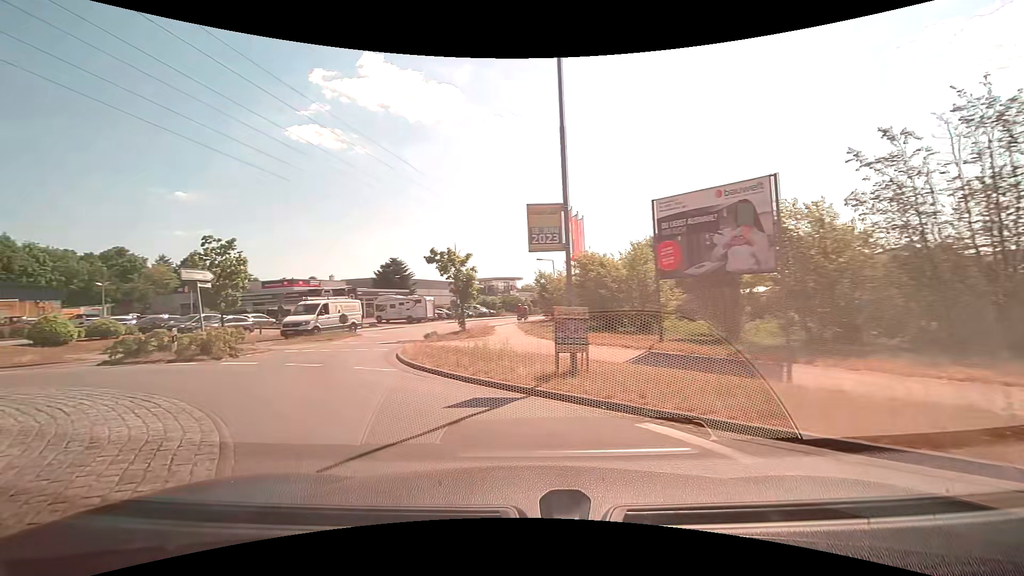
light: Day
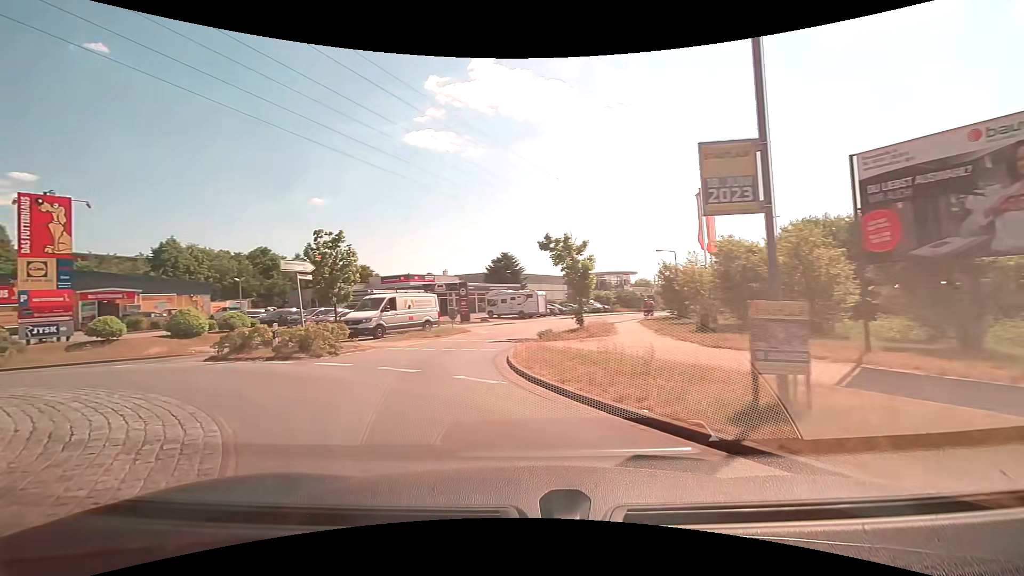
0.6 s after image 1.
(-0.4, +3.0) m; -12°
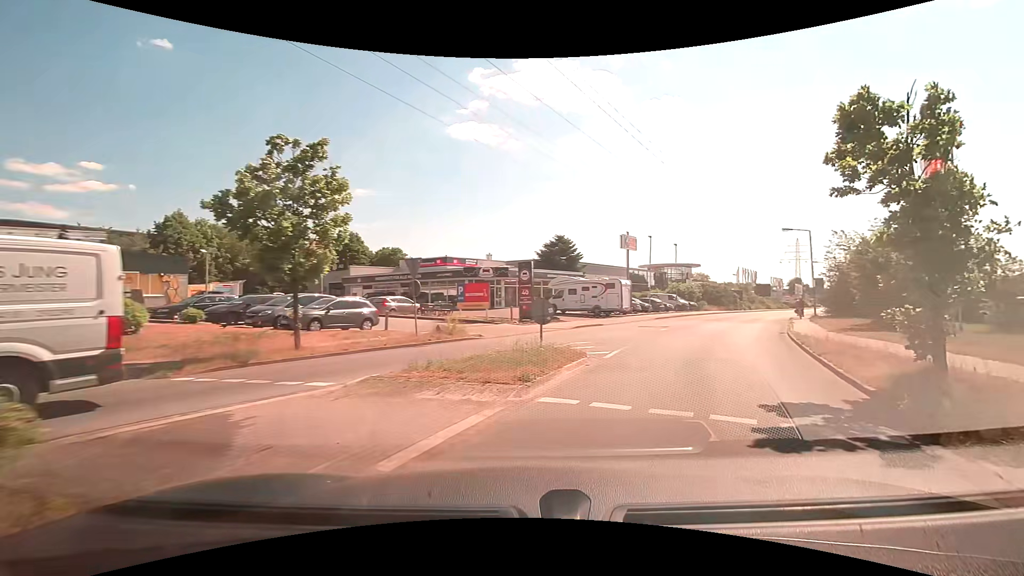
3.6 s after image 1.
(-3.7, +14.7) m; -7°
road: residential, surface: asphalt
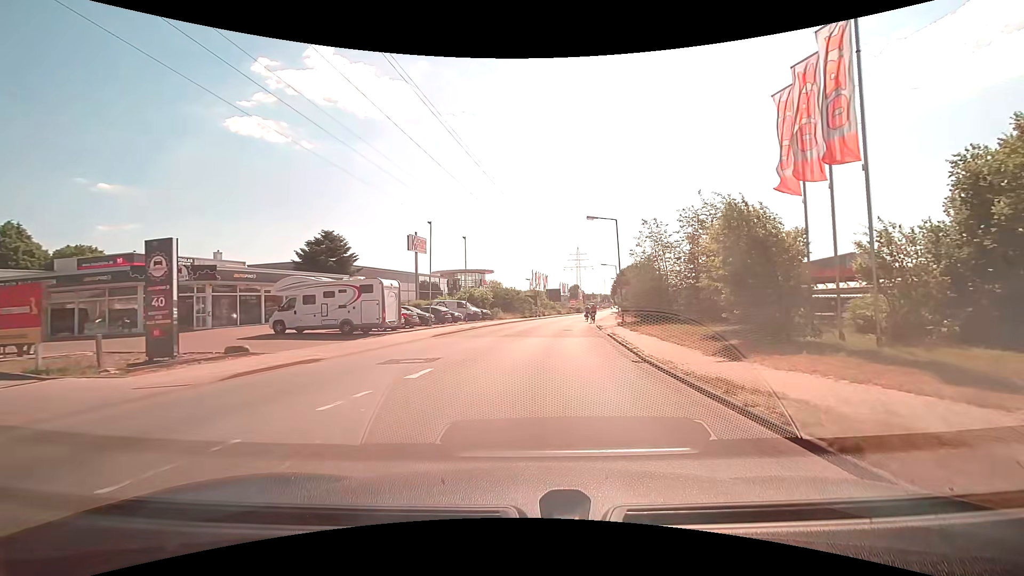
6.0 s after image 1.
(+3.9, +13.4) m; +23°
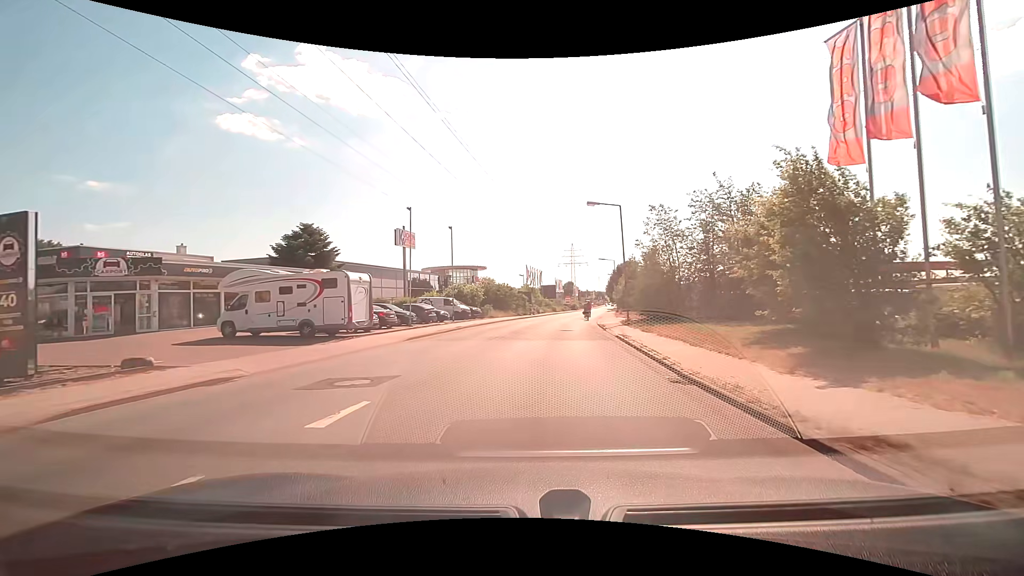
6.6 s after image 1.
(0.0, +4.1) m; +1°
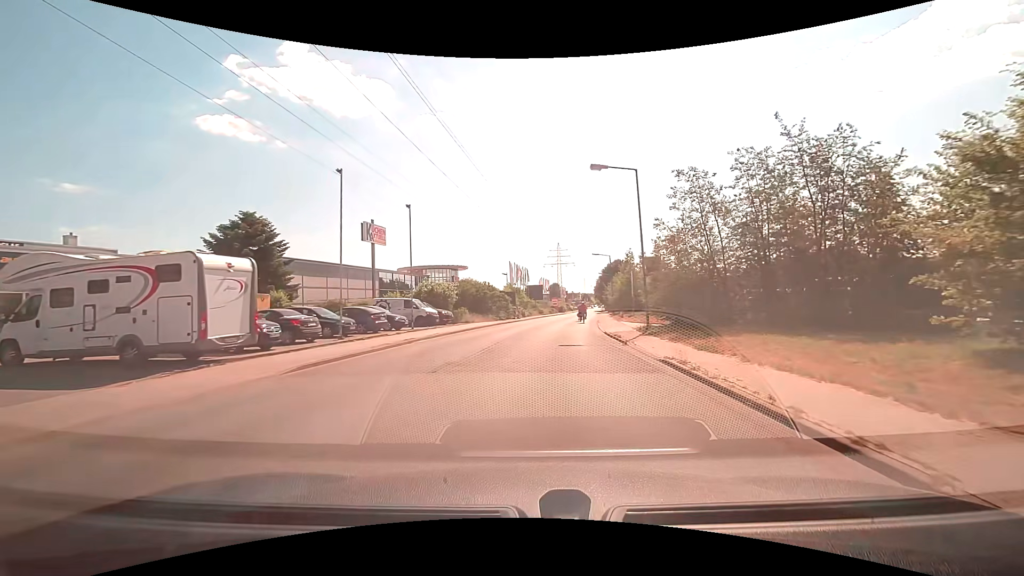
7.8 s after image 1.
(+0.1, +9.2) m; +1°
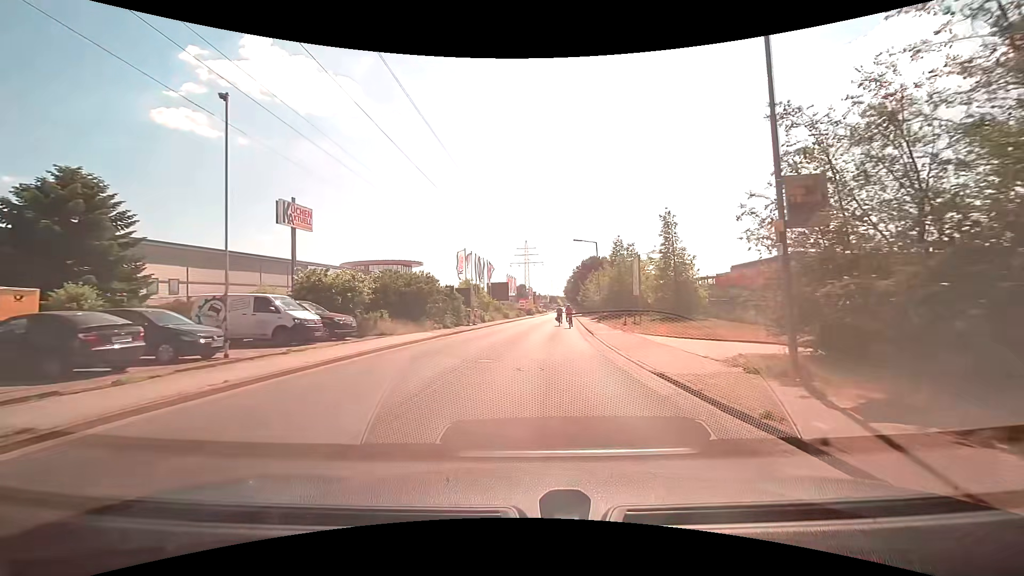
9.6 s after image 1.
(+0.5, +15.3) m; +4°
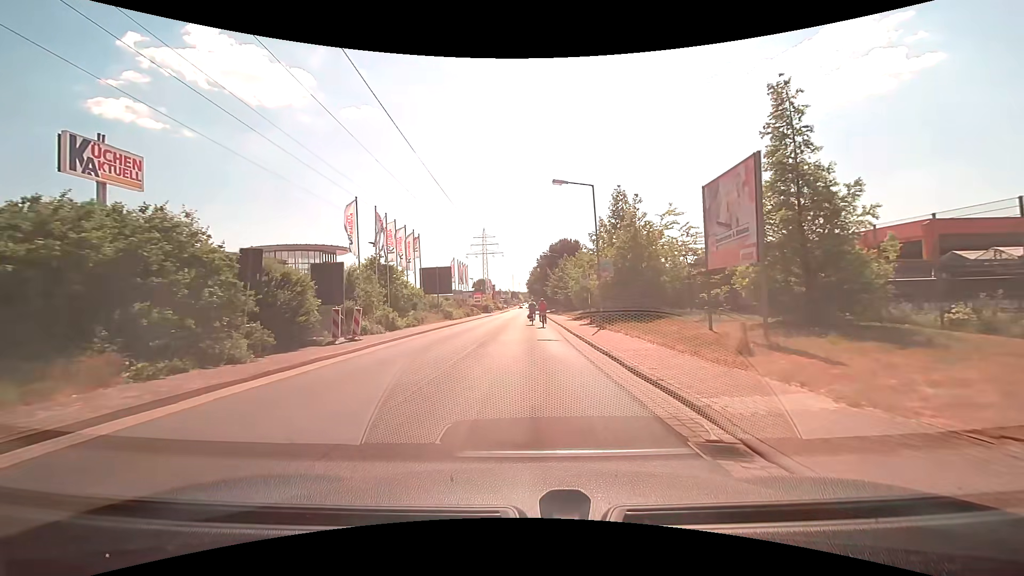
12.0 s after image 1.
(+1.0, +20.9) m; +5°
(0, +10) (0, +20) (0, +30) (+1, +40) (+1, +50) (+1, +60) (+1, +70) (+1, +80) (+1, +90) (+1, +100) m
